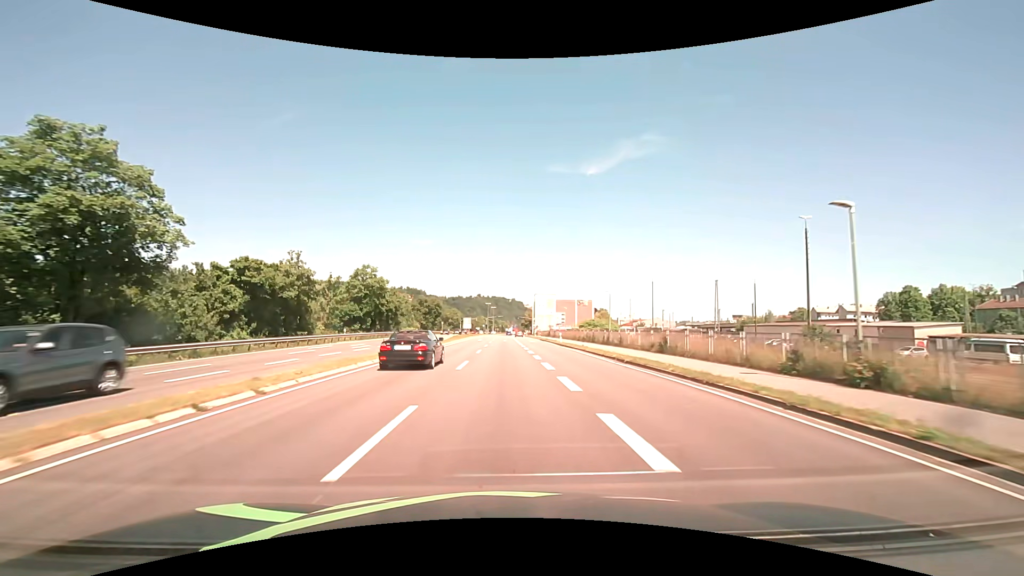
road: primary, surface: asphalt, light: Day
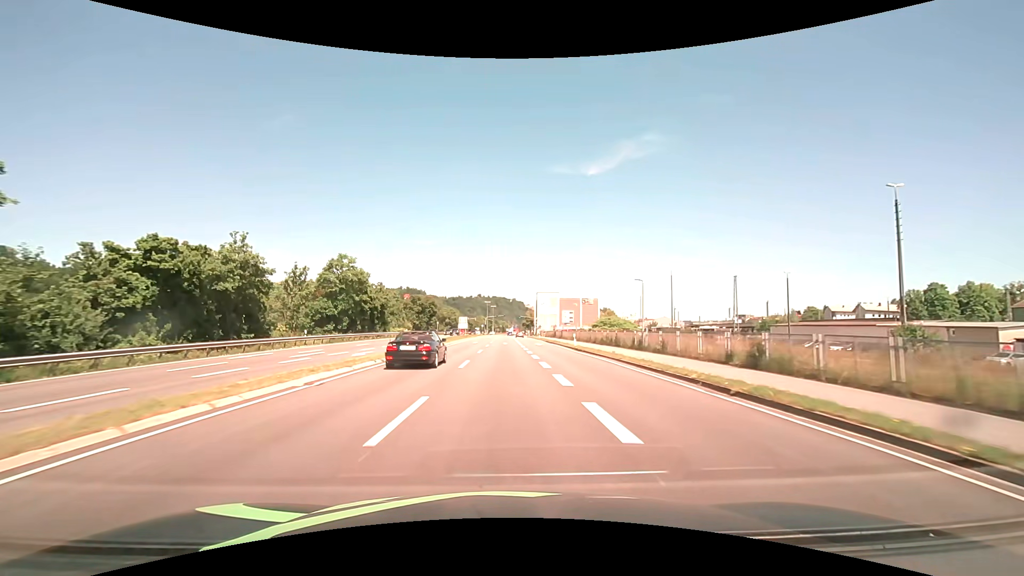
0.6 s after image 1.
(0.0, +10.7) m; 0°
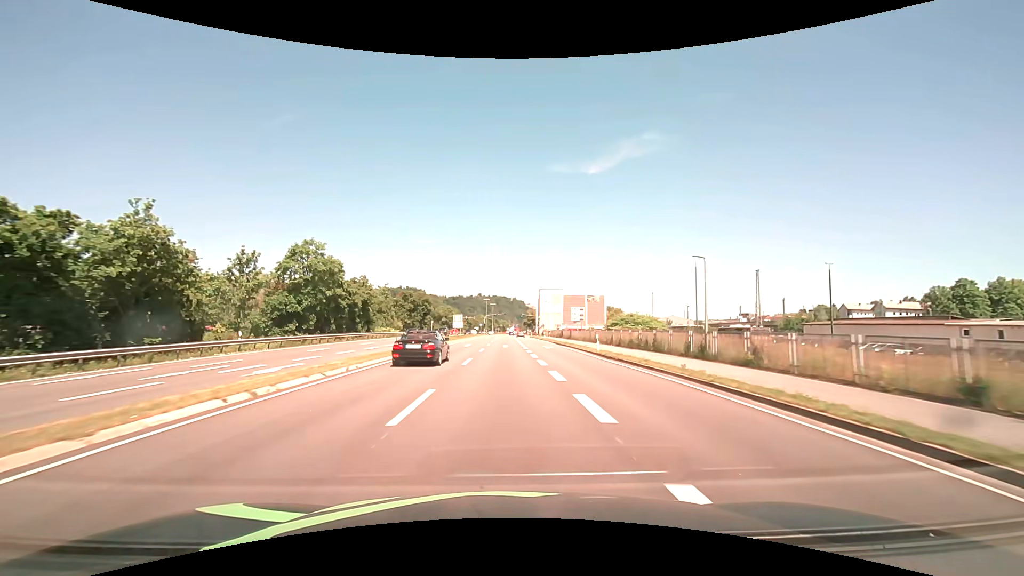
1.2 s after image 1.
(0.0, +10.7) m; 0°
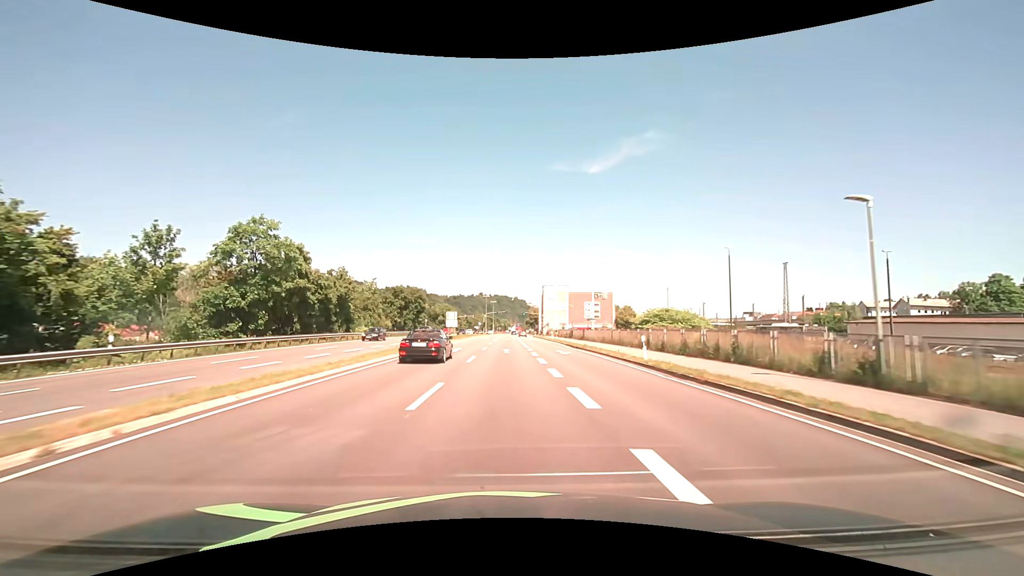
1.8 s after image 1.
(0.0, +10.7) m; 0°
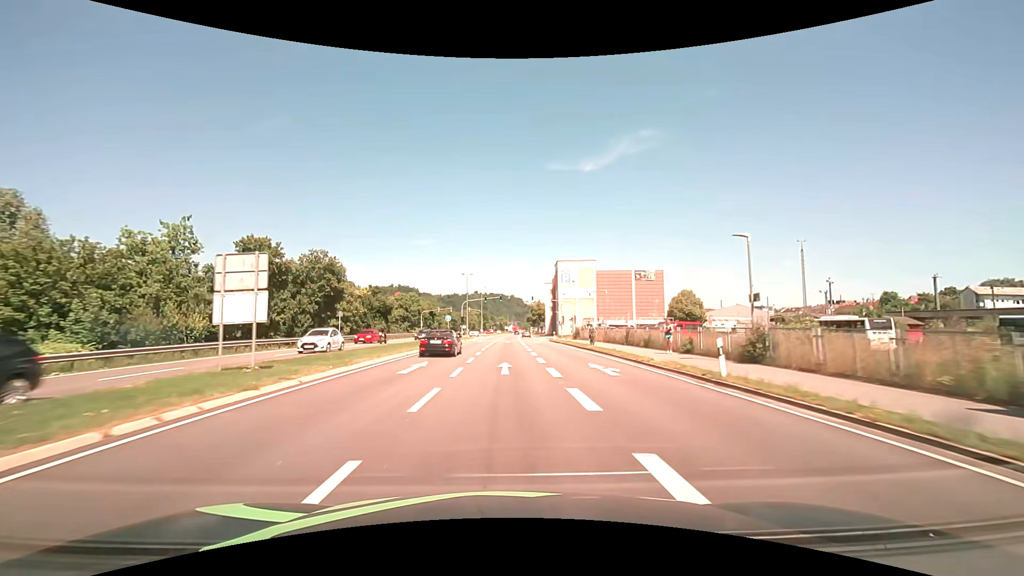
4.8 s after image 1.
(0.0, +53.9) m; 0°
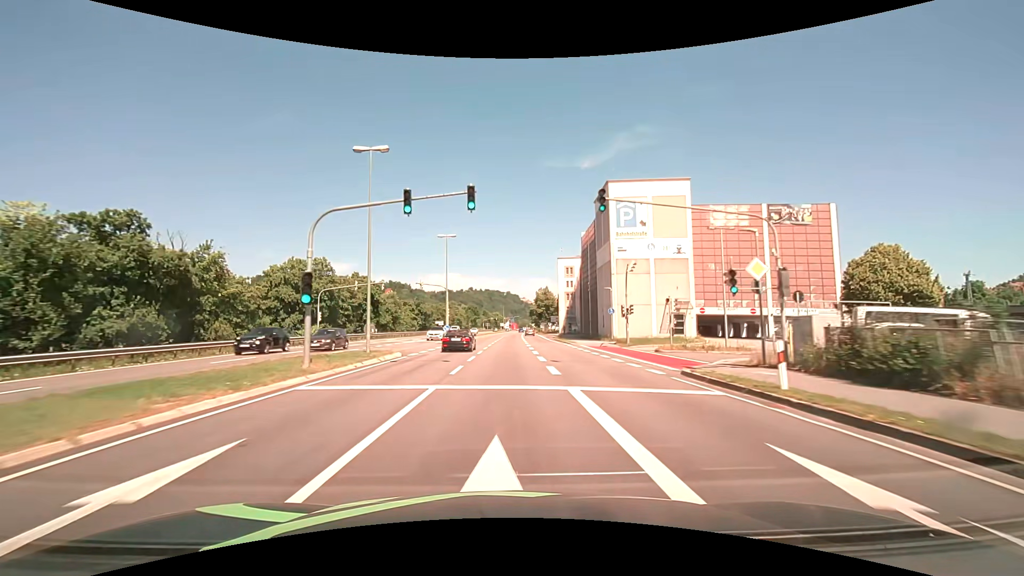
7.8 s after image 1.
(+0.2, +54.1) m; 0°
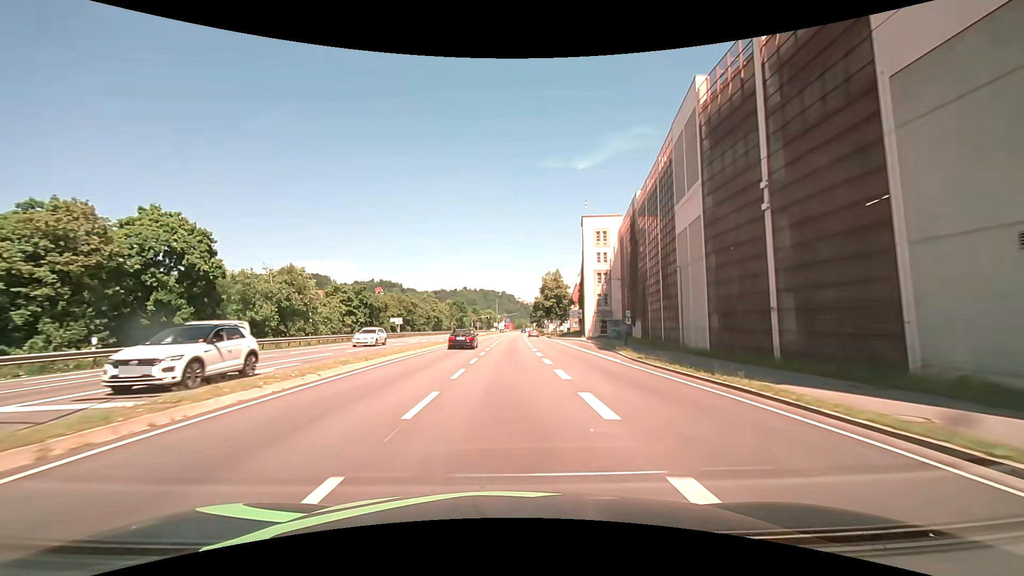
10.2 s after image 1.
(+0.2, +43.2) m; 0°
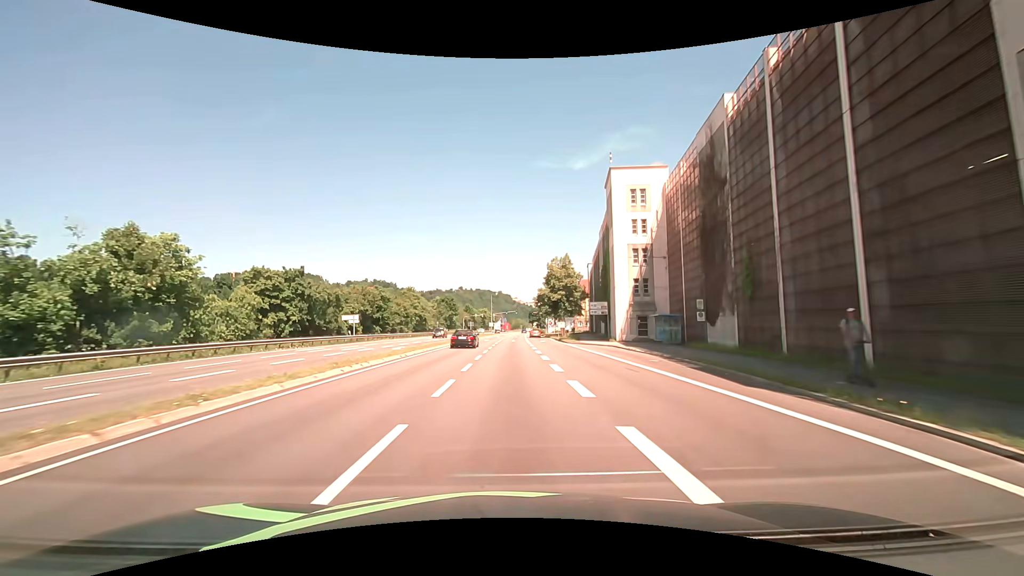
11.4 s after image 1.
(+0.1, +21.6) m; +1°
(0, +10) (0, +20) (0, +30) (0, +40) (+1, +50) (+1, +60) (+1, +70) (+1, +80) (+2, +90) (+2, +100) m
